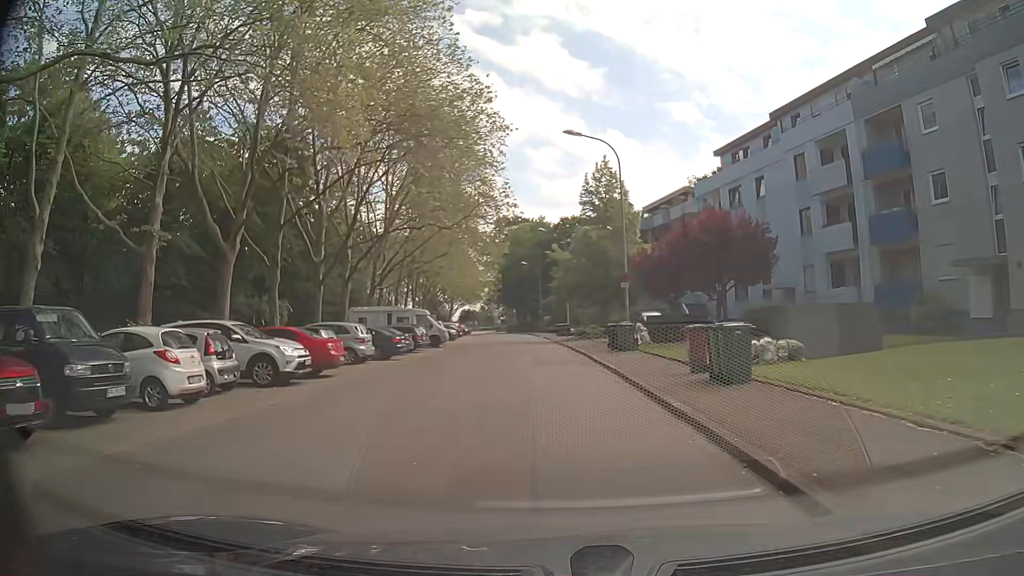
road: residential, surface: asphalt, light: Day
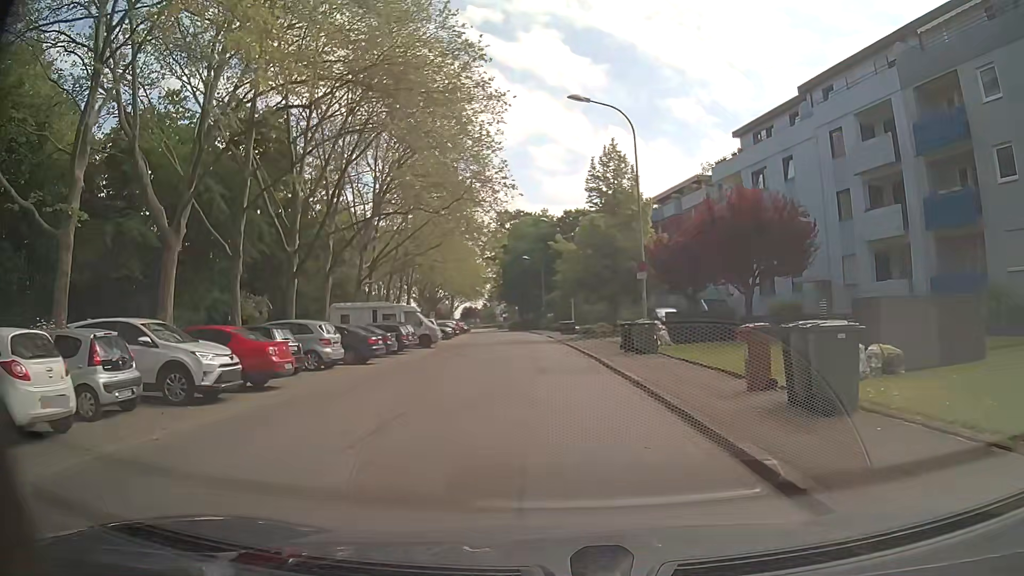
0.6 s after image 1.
(0.0, +4.4) m; 0°
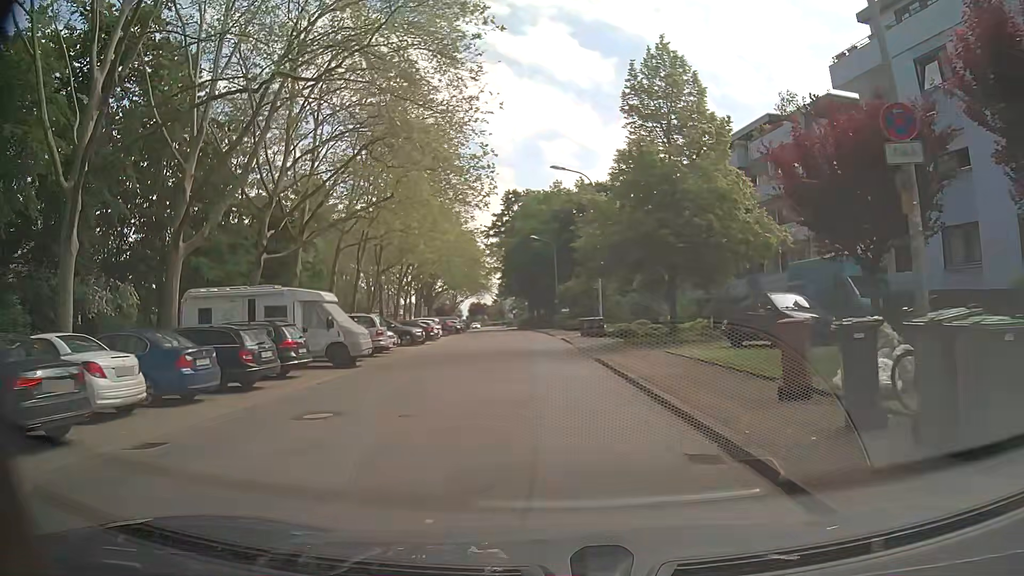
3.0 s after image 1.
(-0.5, +17.7) m; -1°
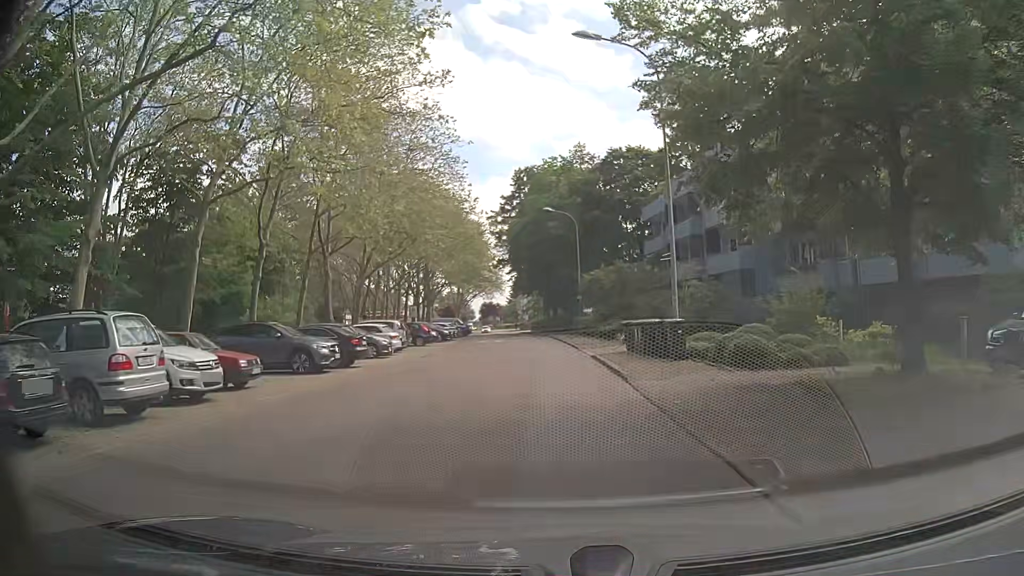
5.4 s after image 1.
(-0.5, +18.0) m; -2°
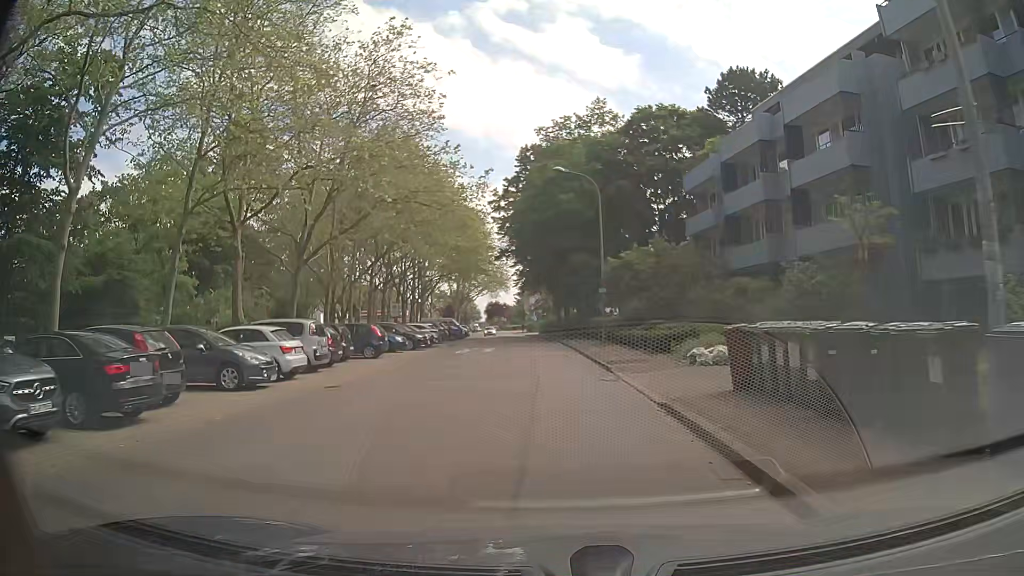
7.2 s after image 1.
(-0.3, +13.4) m; -1°
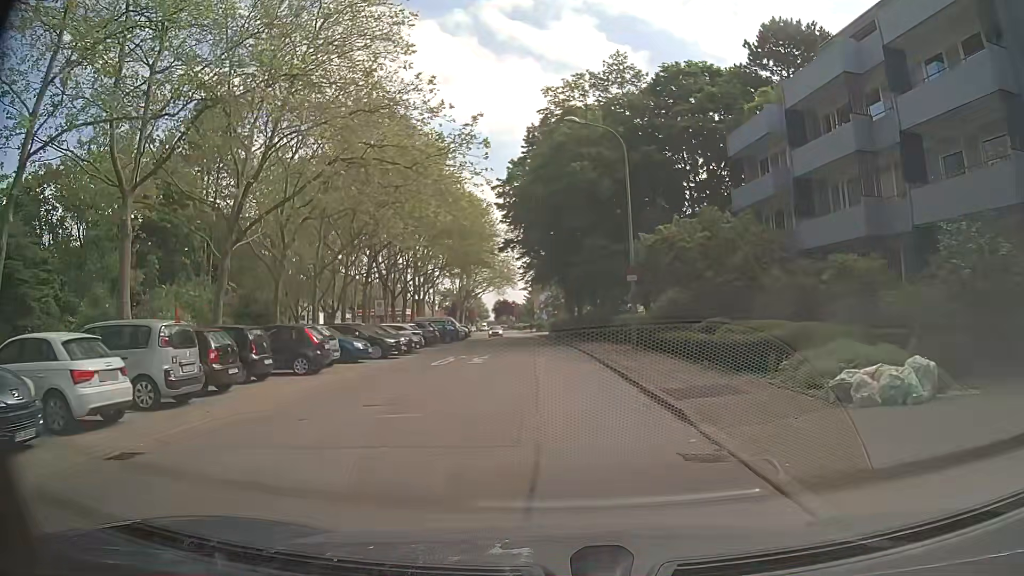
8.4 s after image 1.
(0.0, +8.8) m; -1°
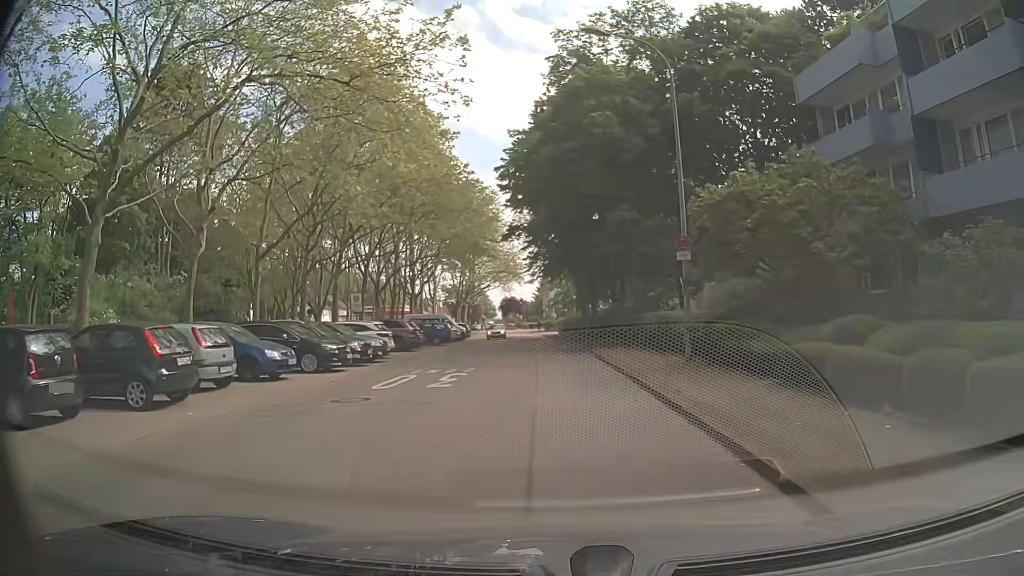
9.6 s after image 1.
(-0.2, +8.7) m; -1°
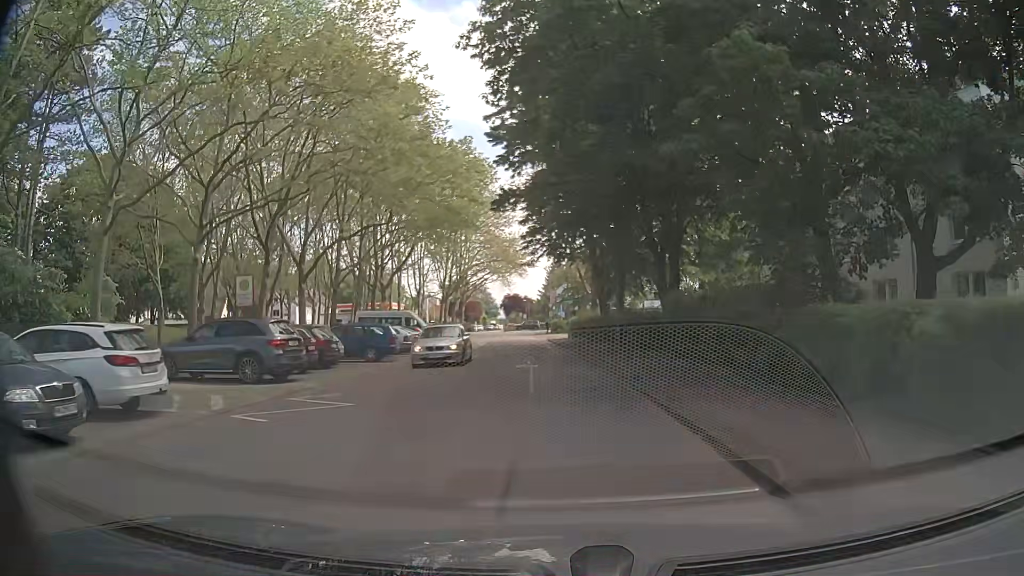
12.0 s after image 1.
(-0.1, +17.4) m; 0°
